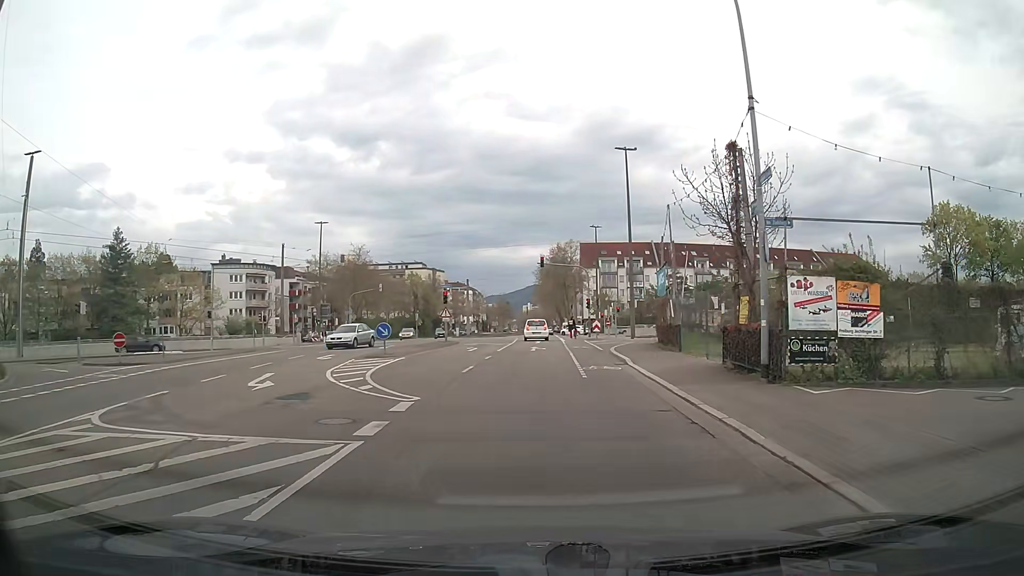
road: tertiary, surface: asphalt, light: Day
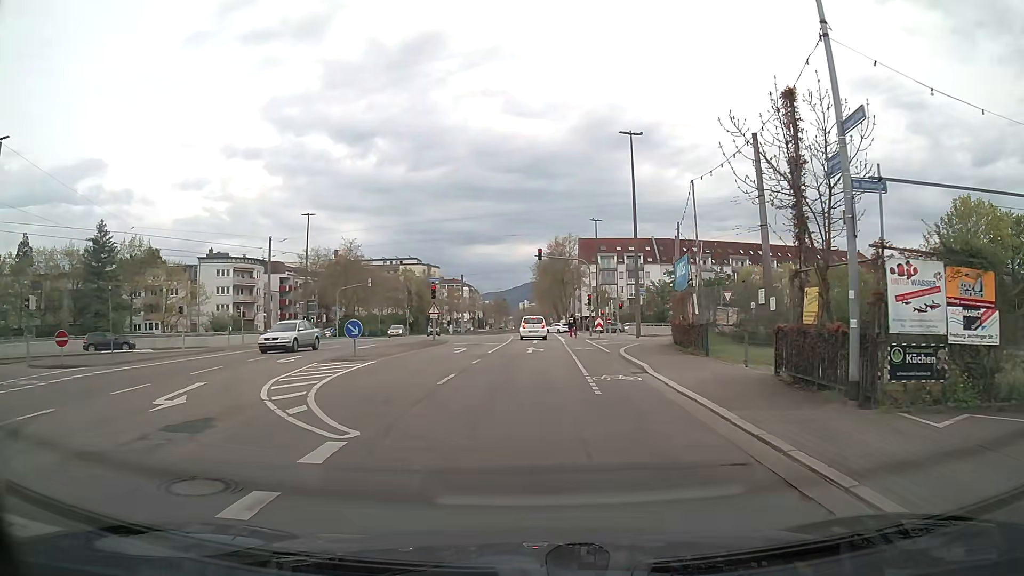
(0.0, +3.8) m; 0°
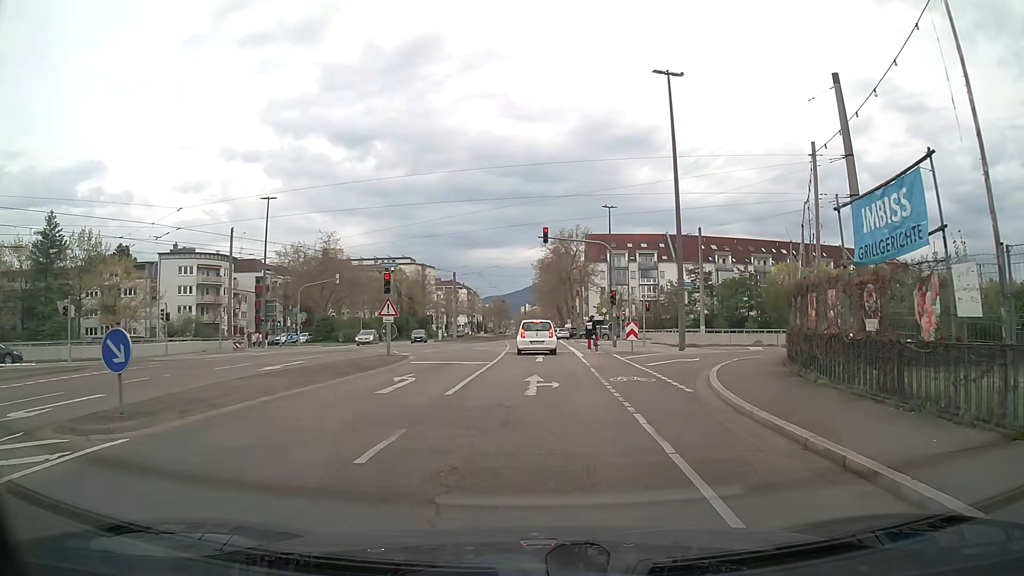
(0.0, +12.9) m; +1°
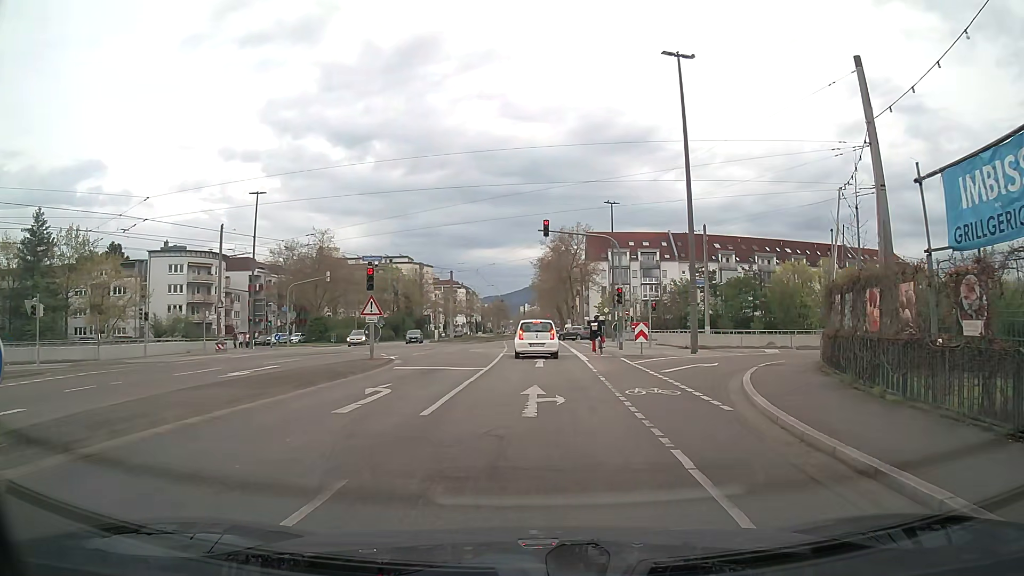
(0.0, +2.7) m; 0°
